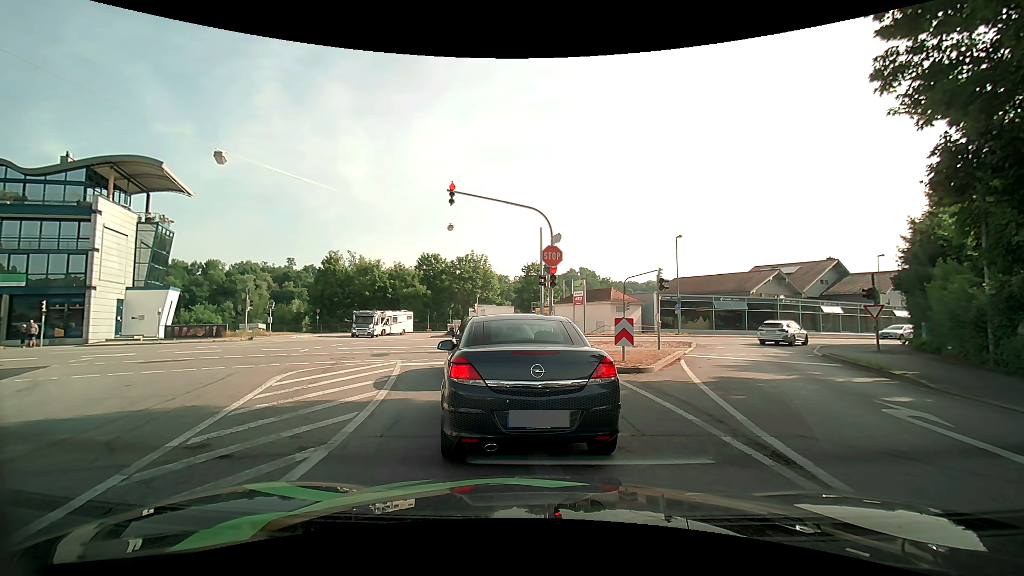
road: tertiary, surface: asphalt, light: Day
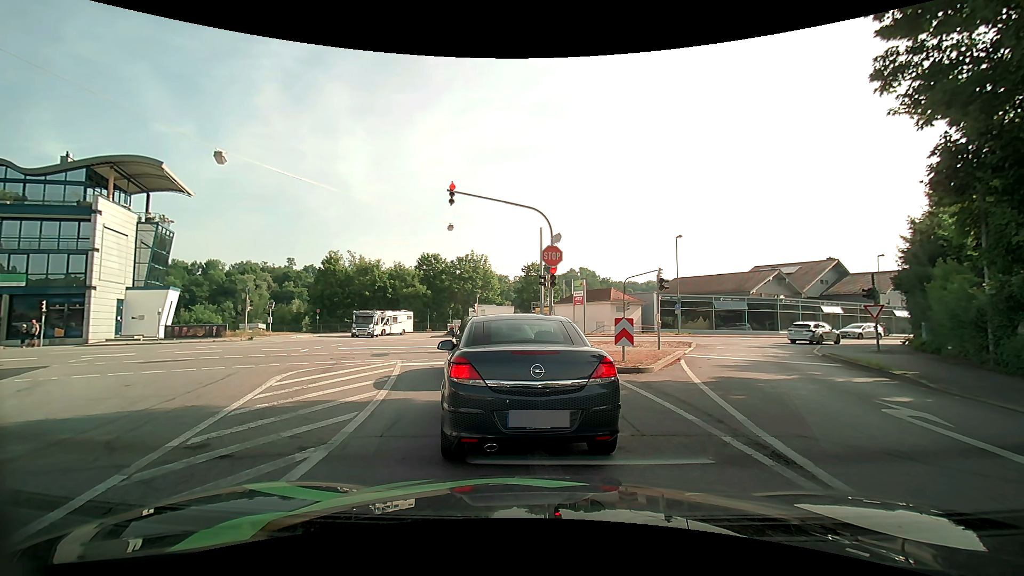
(0.0, 0.0) m; 0°
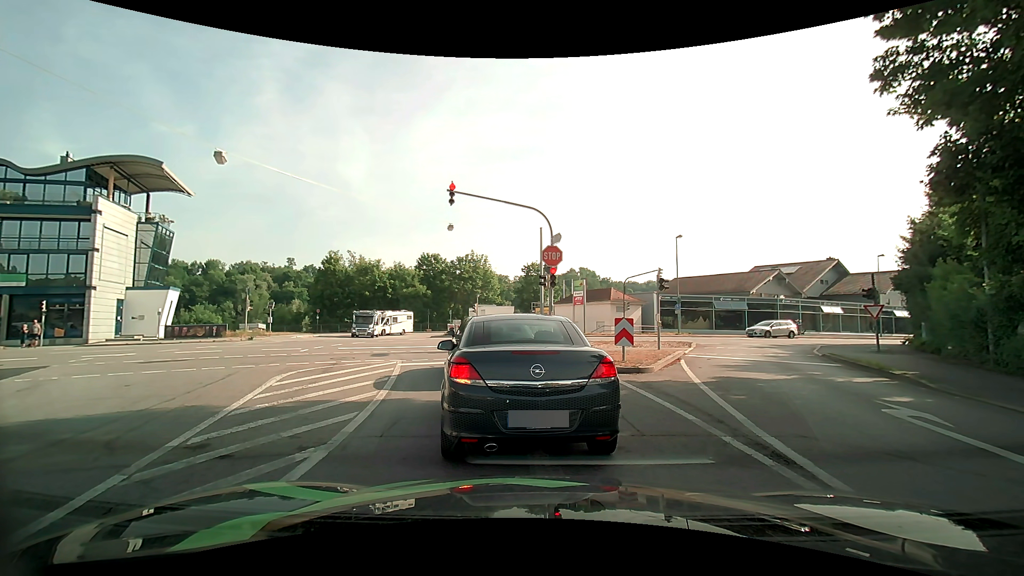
(0.0, 0.0) m; 0°
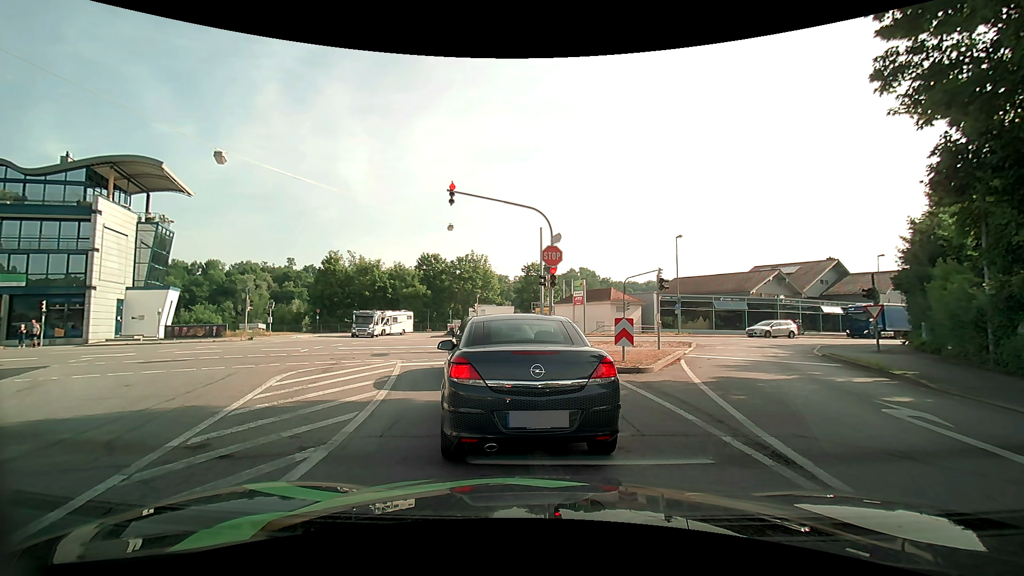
(0.0, 0.0) m; 0°
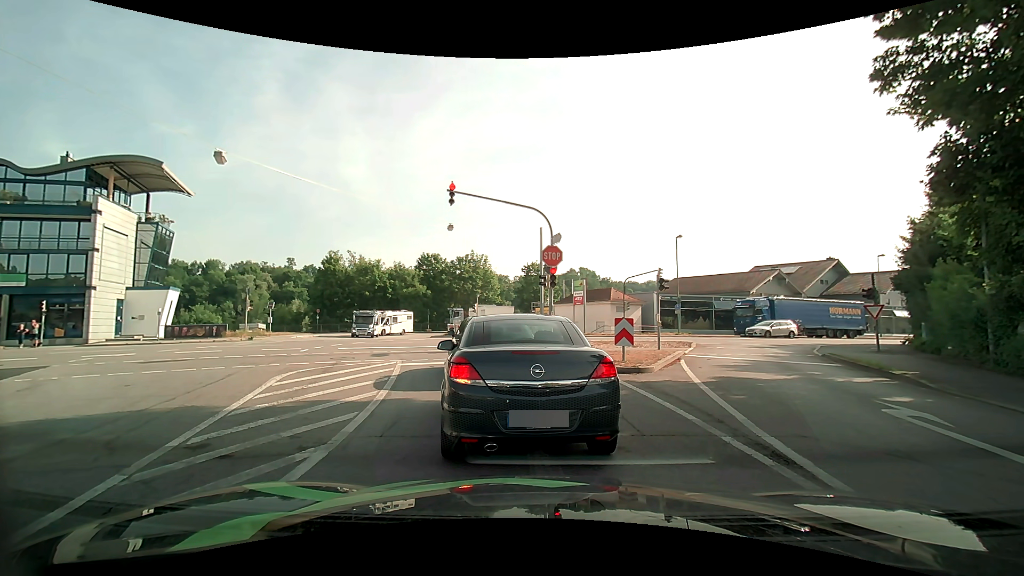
(0.0, 0.0) m; 0°
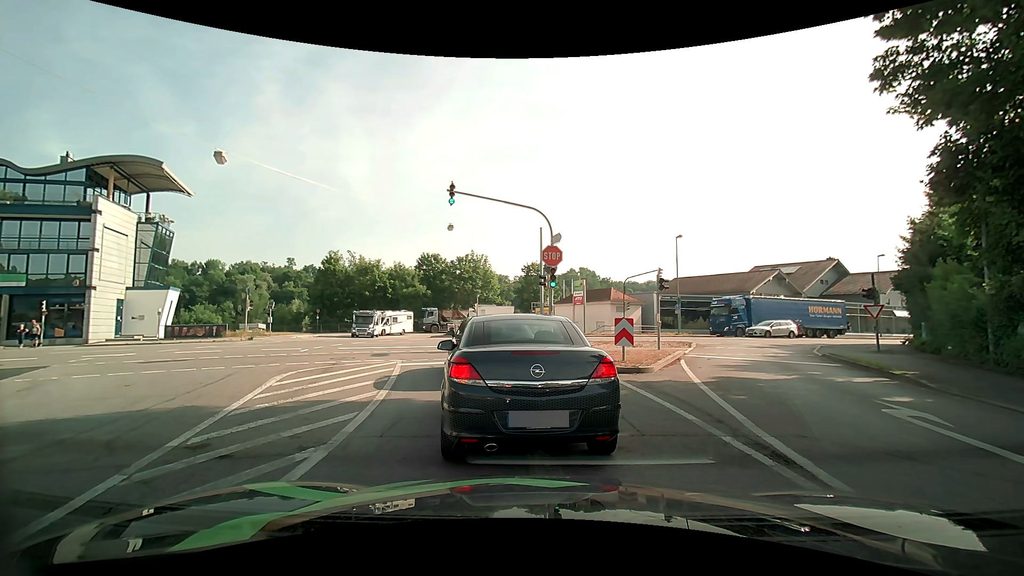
(0.0, 0.0) m; 0°
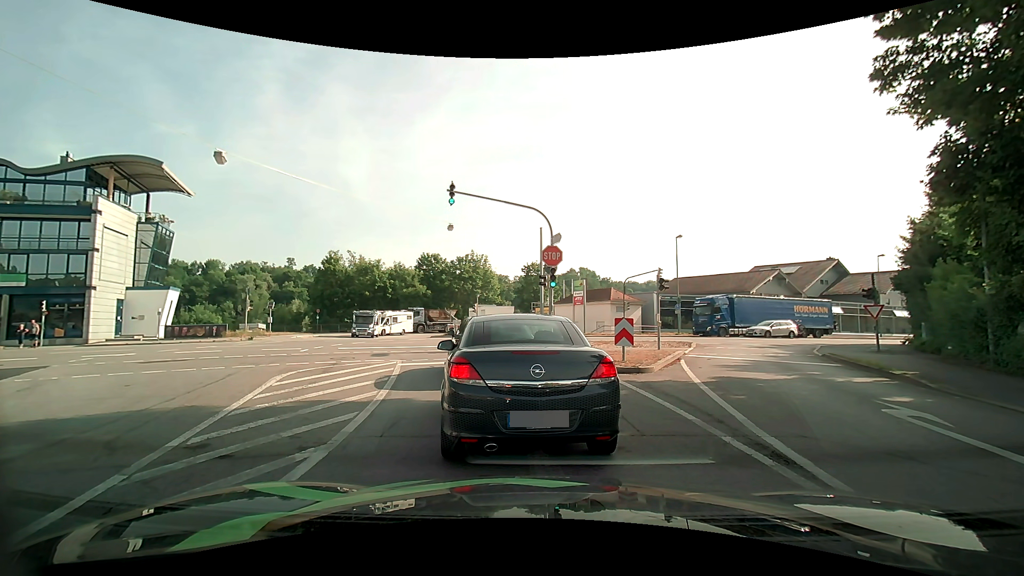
(0.0, 0.0) m; 0°
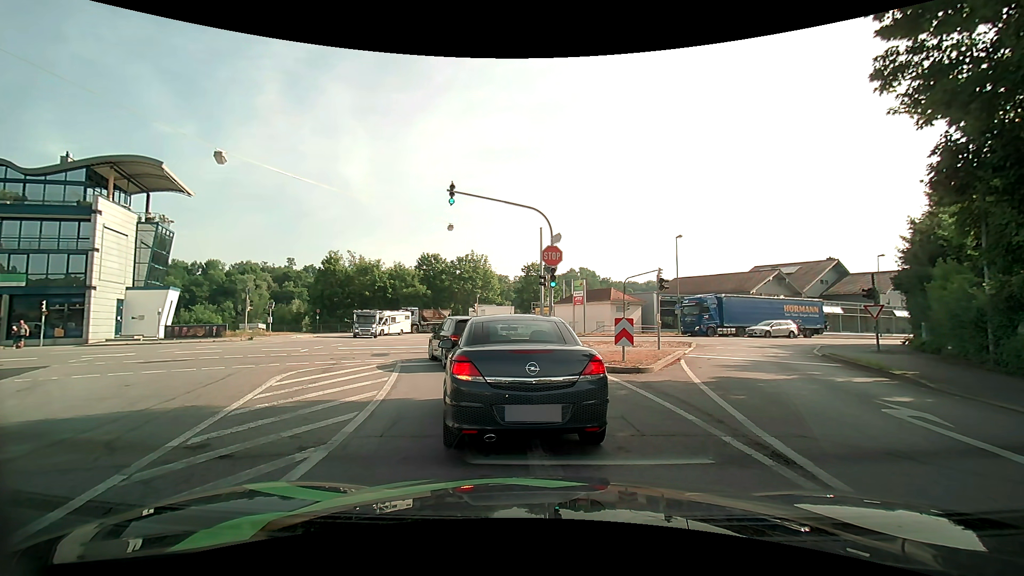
(0.0, 0.0) m; 0°
(-1, +10) (-4, +19) (-10, +28) (-19, +32) (-28, +31) (-37, +26) (-46, +22) (-55, +18) (-64, +13) (-74, +9) m
